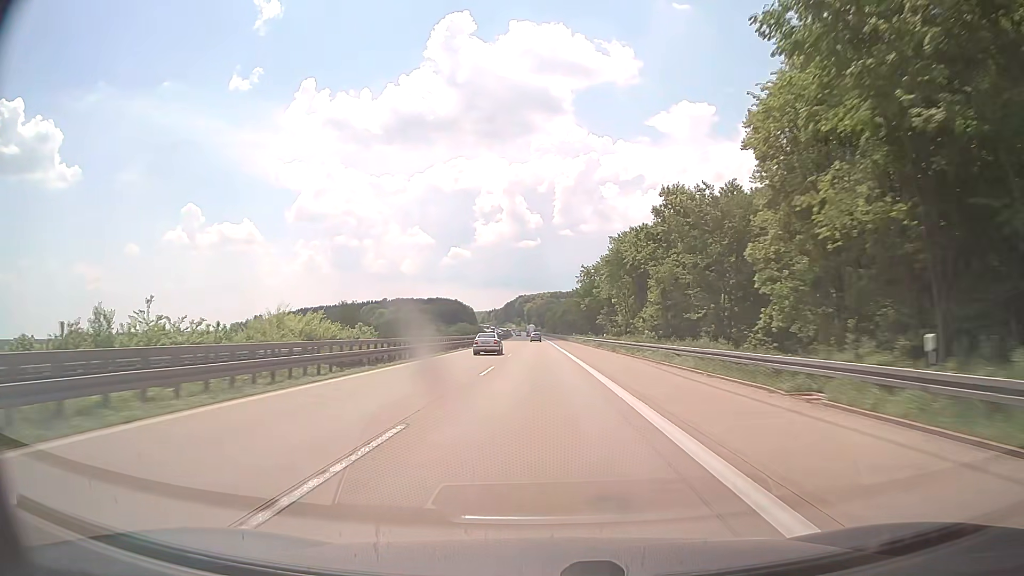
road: motorway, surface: concrete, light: Day
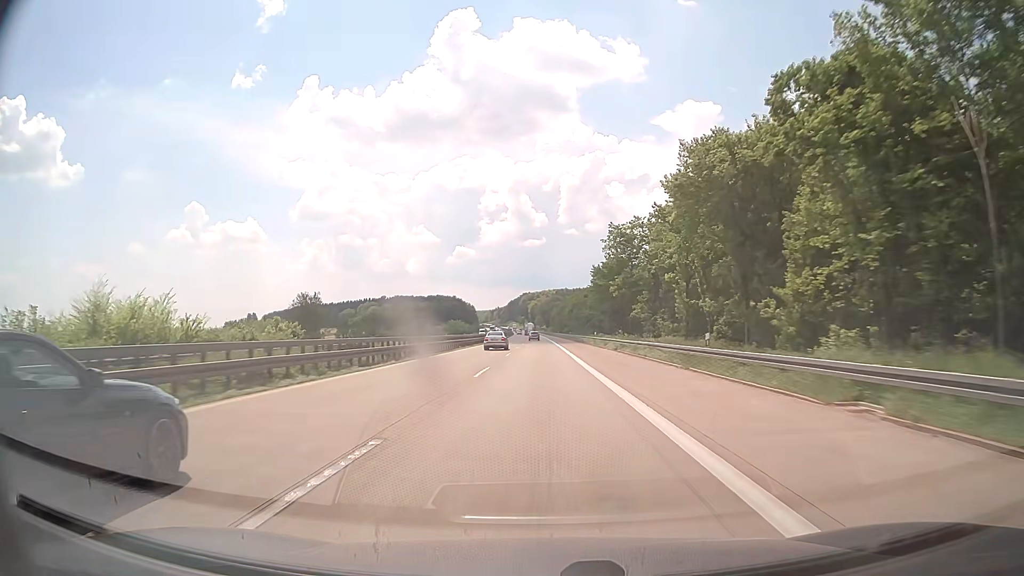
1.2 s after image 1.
(-0.1, +37.4) m; 0°
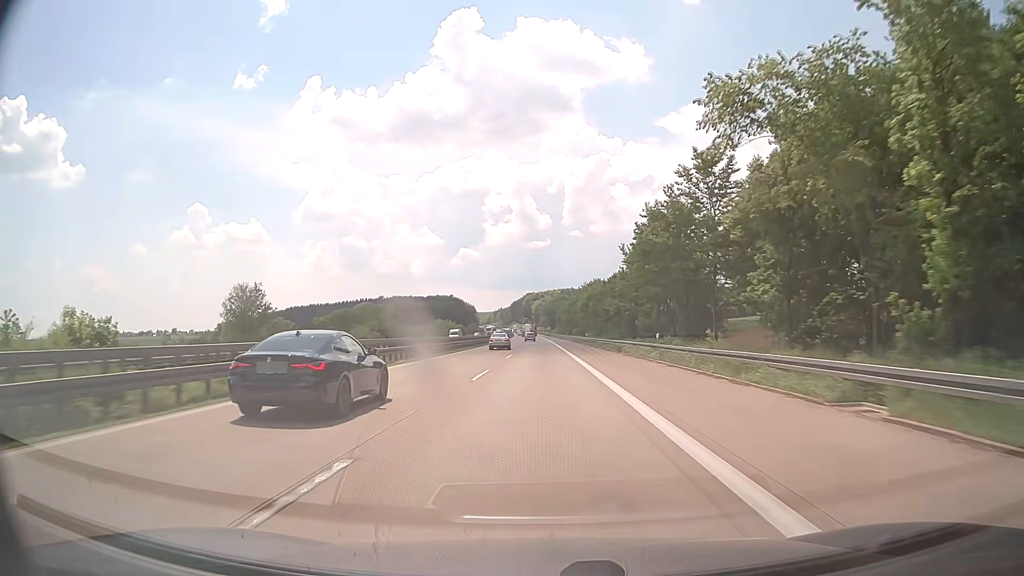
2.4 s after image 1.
(-0.1, +37.3) m; 0°
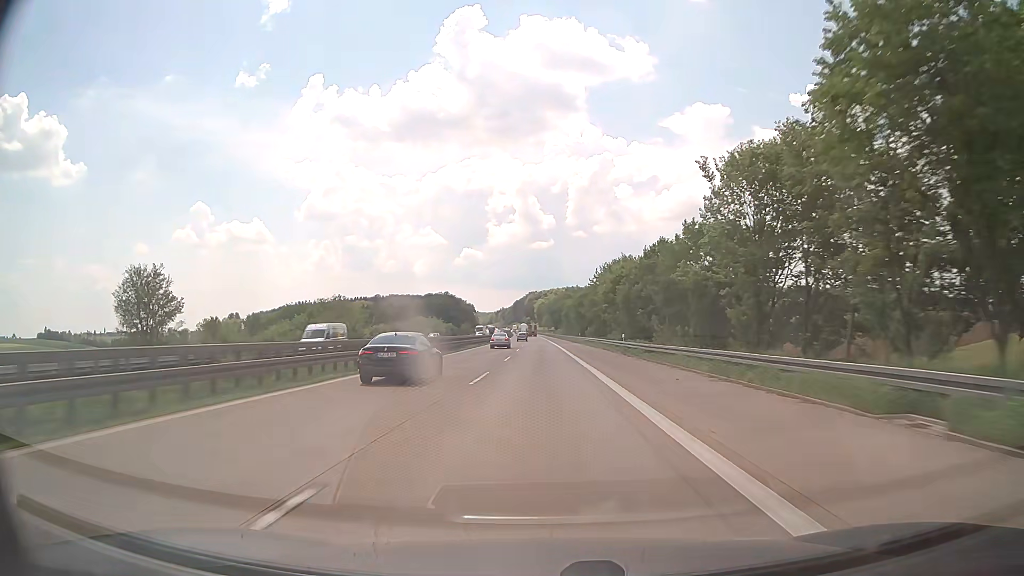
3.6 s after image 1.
(-0.1, +37.1) m; 0°
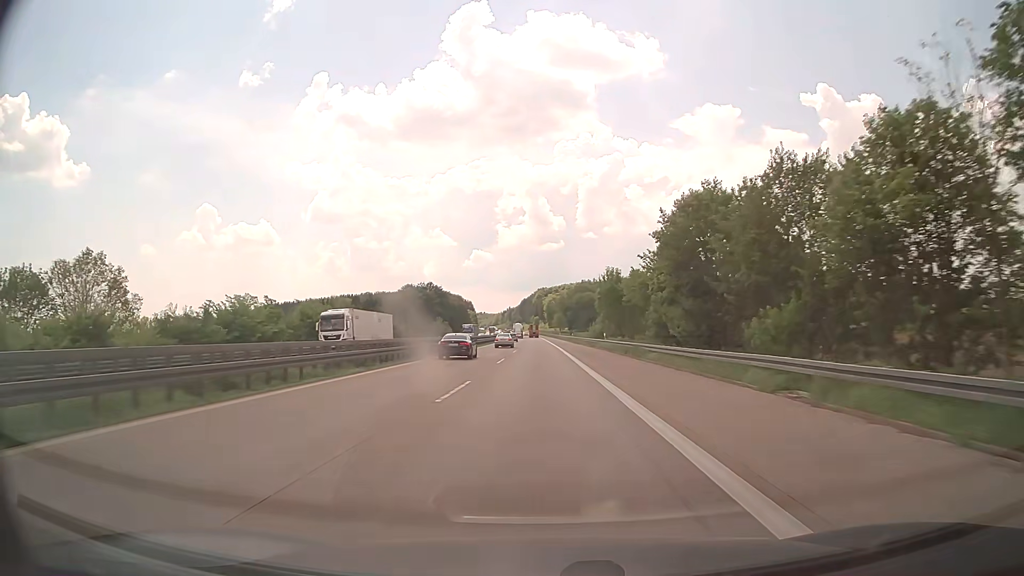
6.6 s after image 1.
(-0.4, +92.3) m; -1°
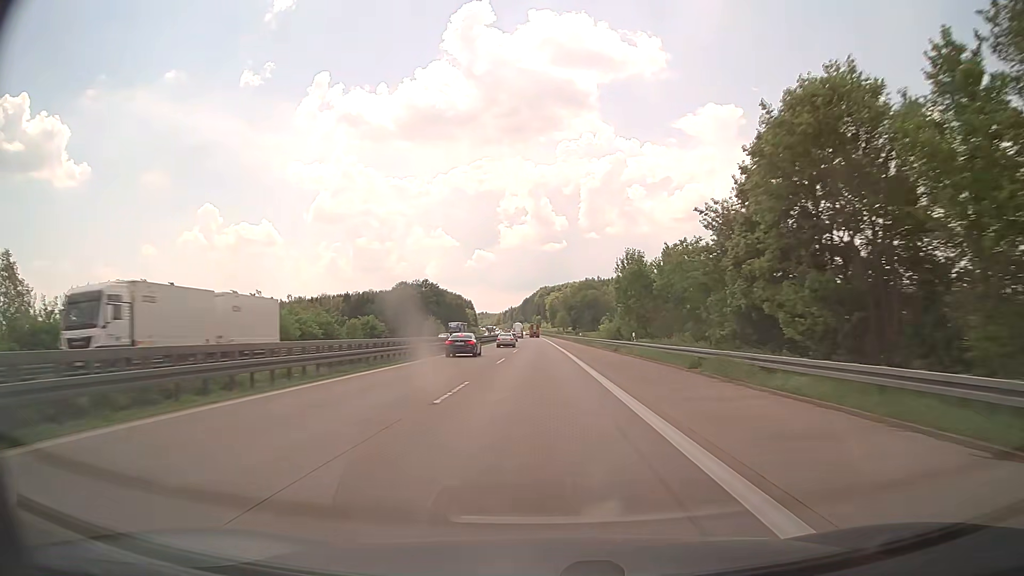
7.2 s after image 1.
(0.0, +18.4) m; 0°
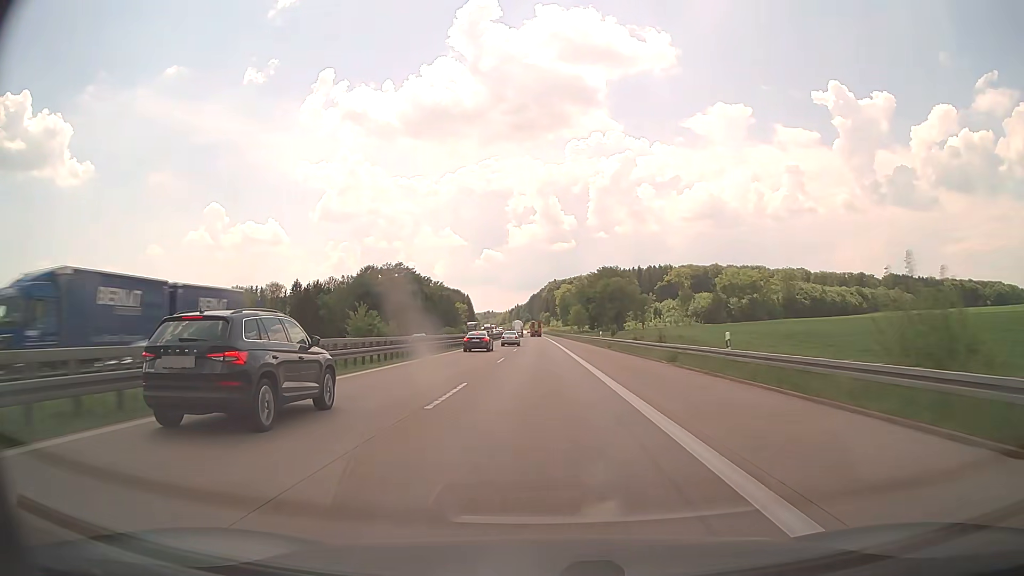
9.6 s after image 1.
(-0.5, +72.8) m; -1°
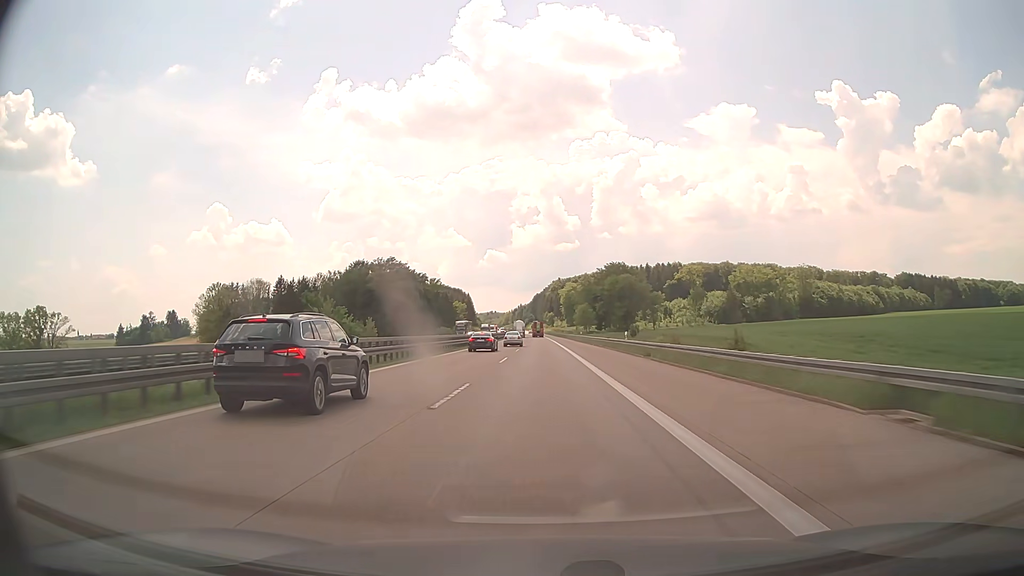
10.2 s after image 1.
(-0.1, +17.8) m; 0°
(0, +10) (0, +20) (0, +30) (0, +40) (0, +50) (0, +60) (0, +70) (0, +80) (-1, +90) (-1, +100) m
